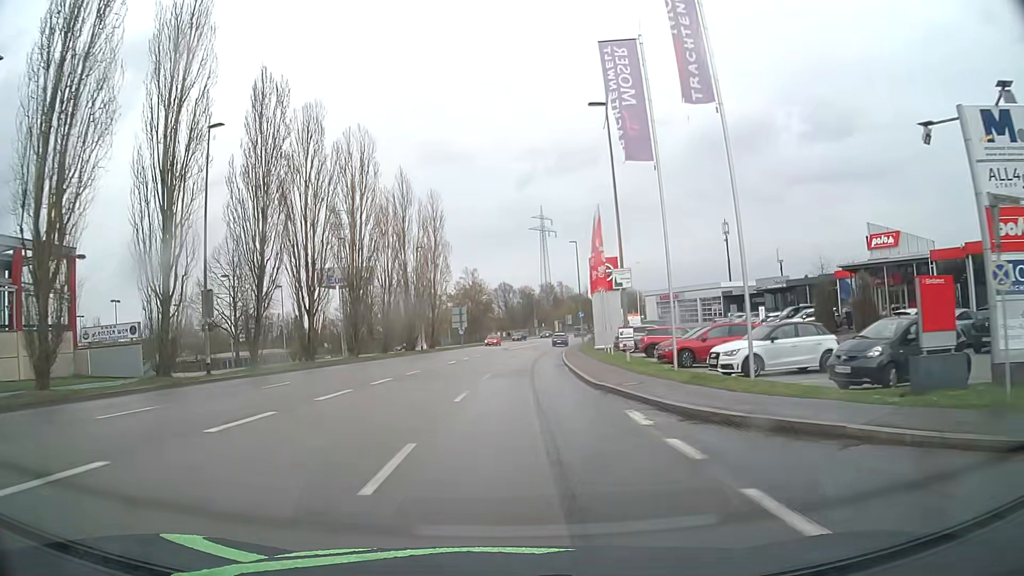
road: tertiary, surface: asphalt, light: Day
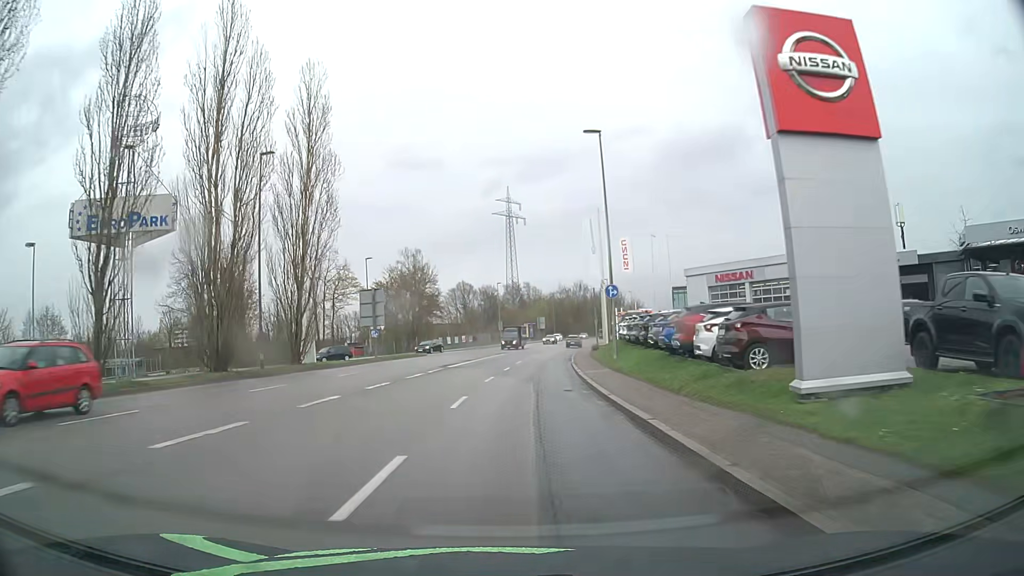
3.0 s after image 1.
(+1.1, +37.3) m; +3°
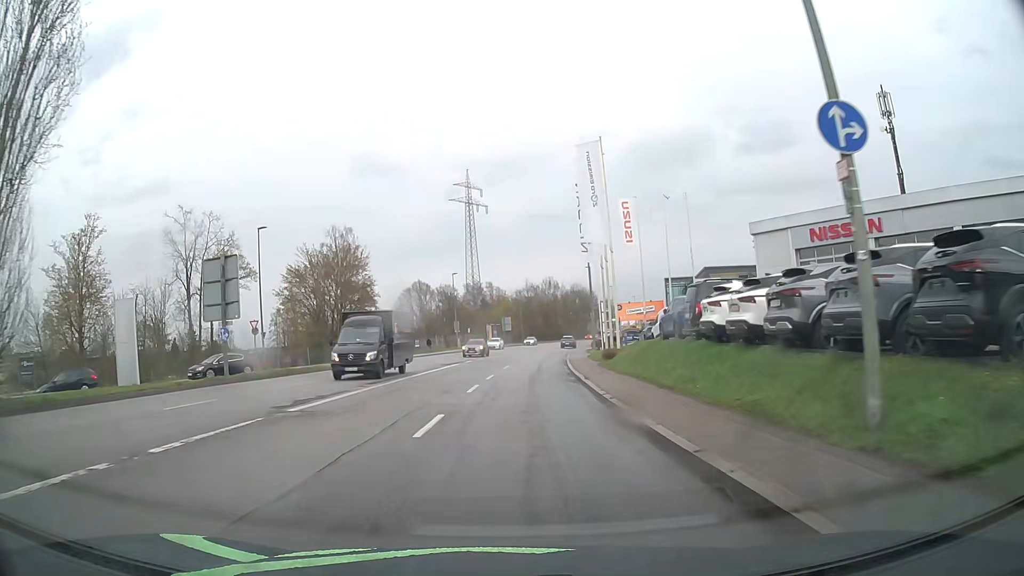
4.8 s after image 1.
(+0.5, +22.6) m; +3°
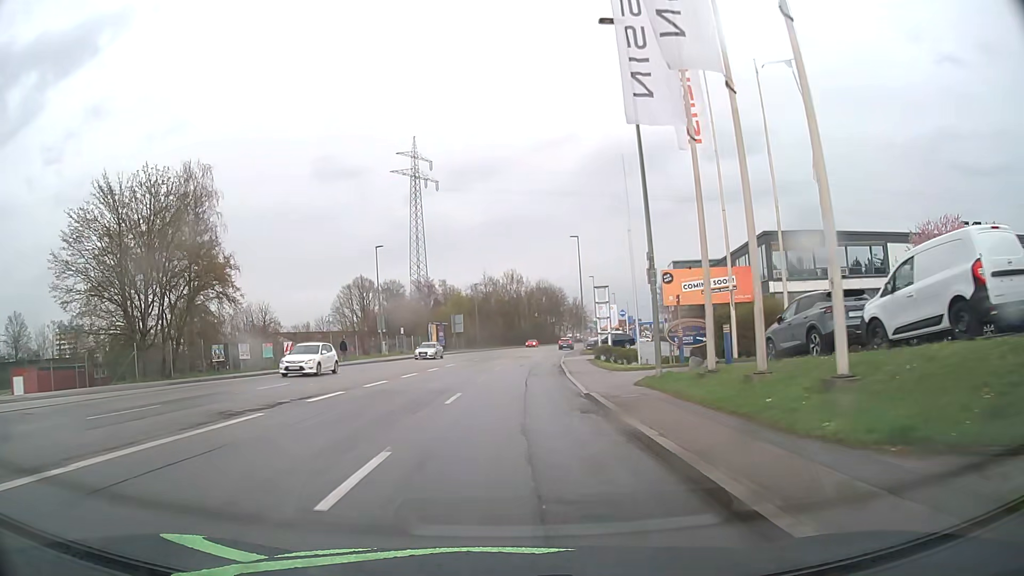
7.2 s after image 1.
(+1.0, +29.2) m; +4°
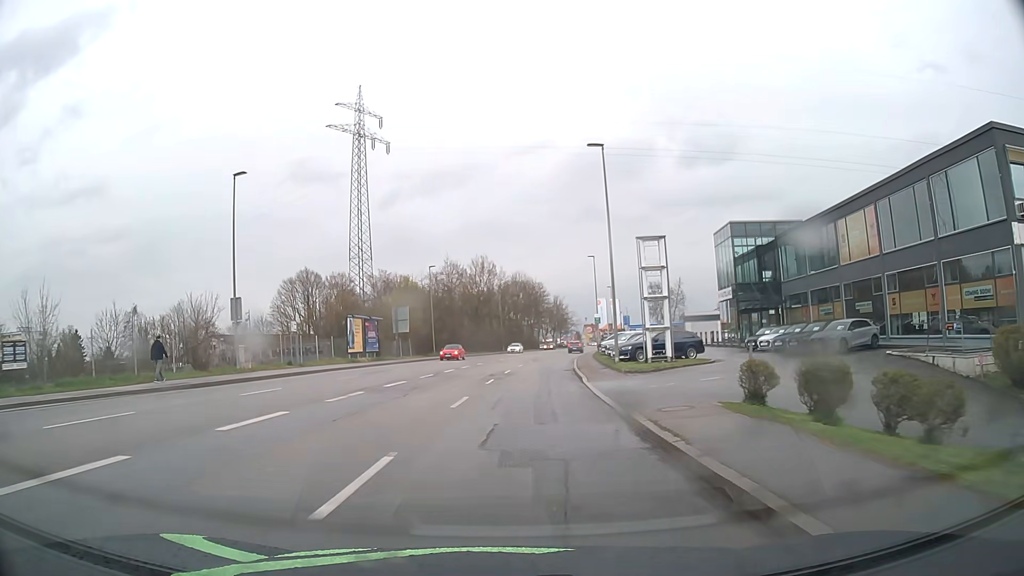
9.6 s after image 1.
(+0.4, +29.3) m; +2°
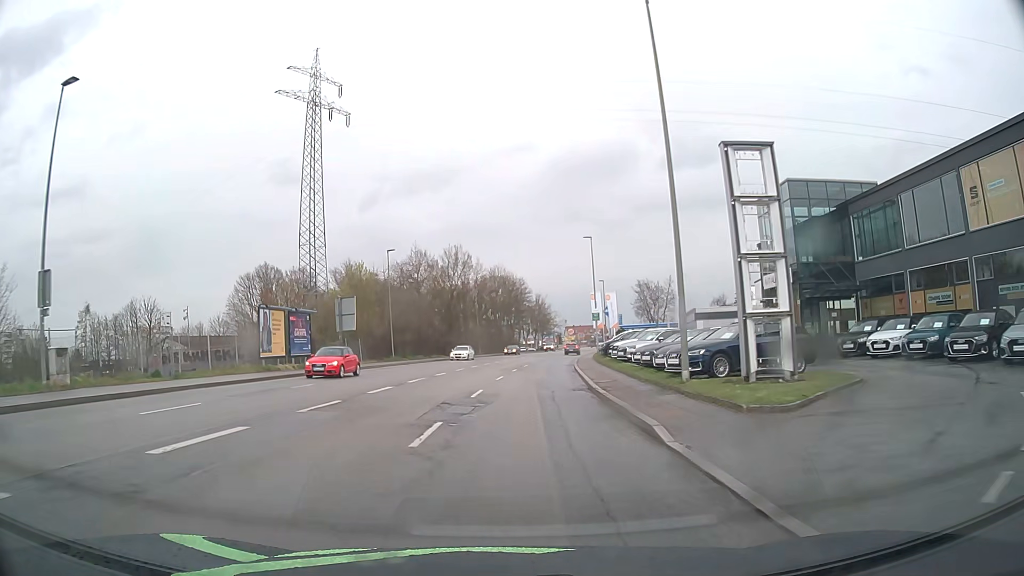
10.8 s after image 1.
(+0.3, +14.7) m; +2°
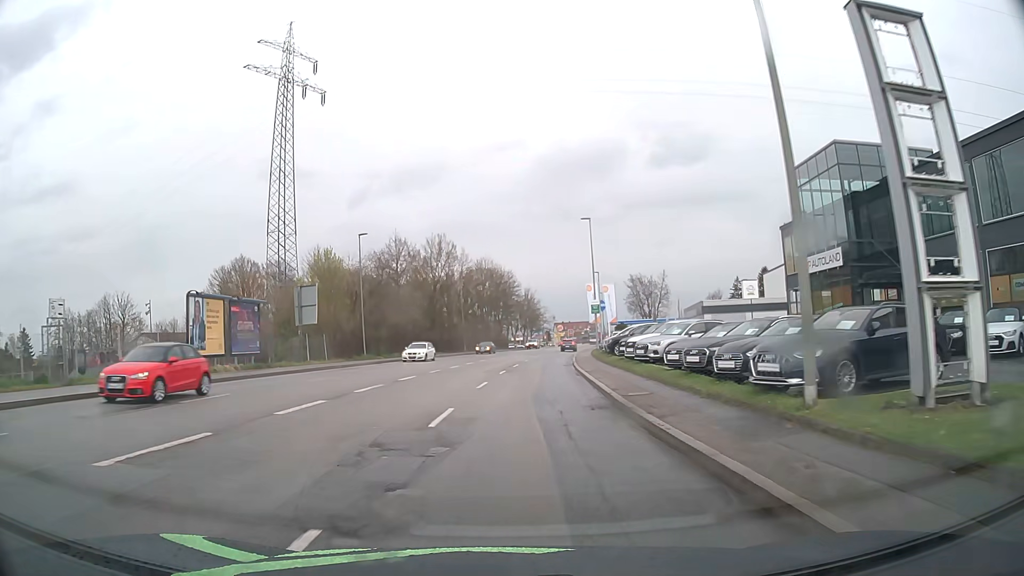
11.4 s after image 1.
(0.0, +7.4) m; +1°
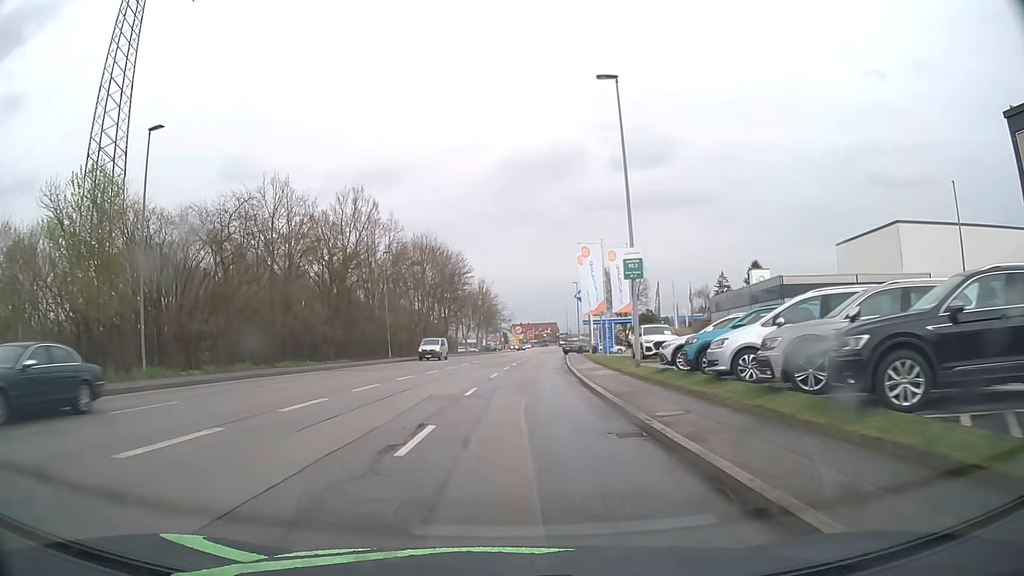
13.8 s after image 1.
(+0.9, +29.4) m; +4°
(0, +10) (0, +20) (+1, +30) (+2, +40) (+2, +50) (+3, +60) (+4, +70) (+5, +80) (+6, +90) (+7, +100) m
